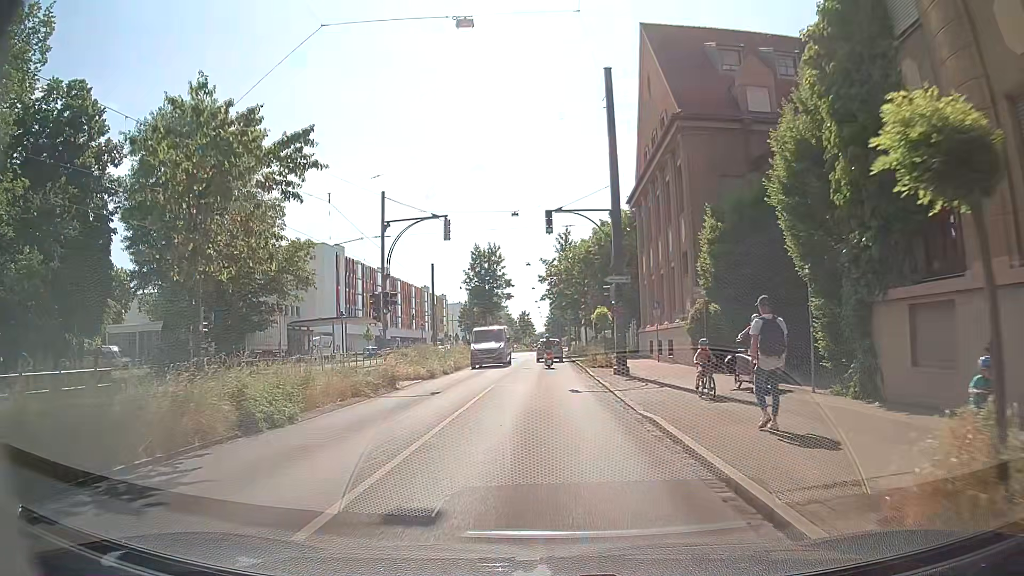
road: tertiary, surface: asphalt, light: Day
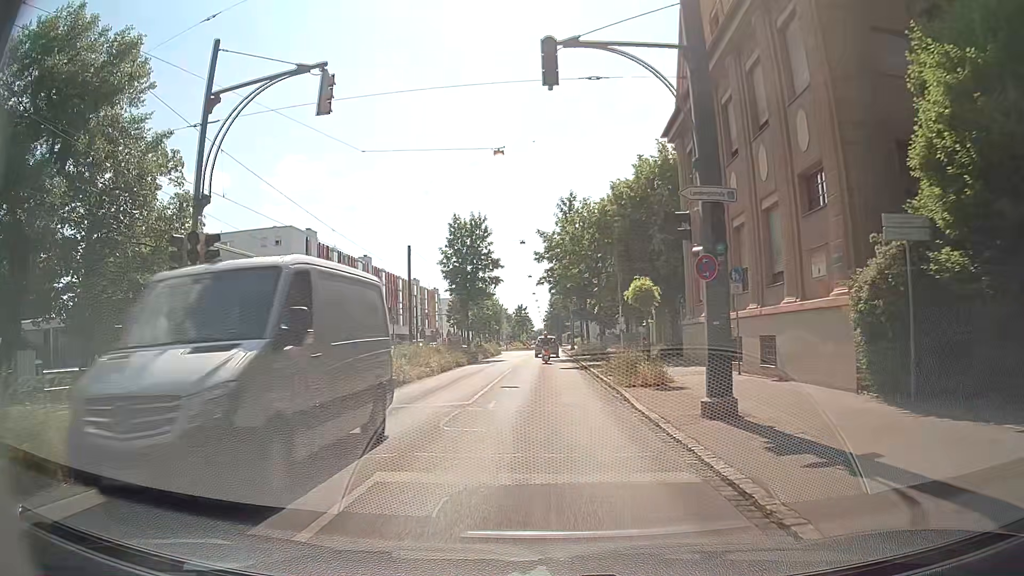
(-0.1, +14.6) m; 0°
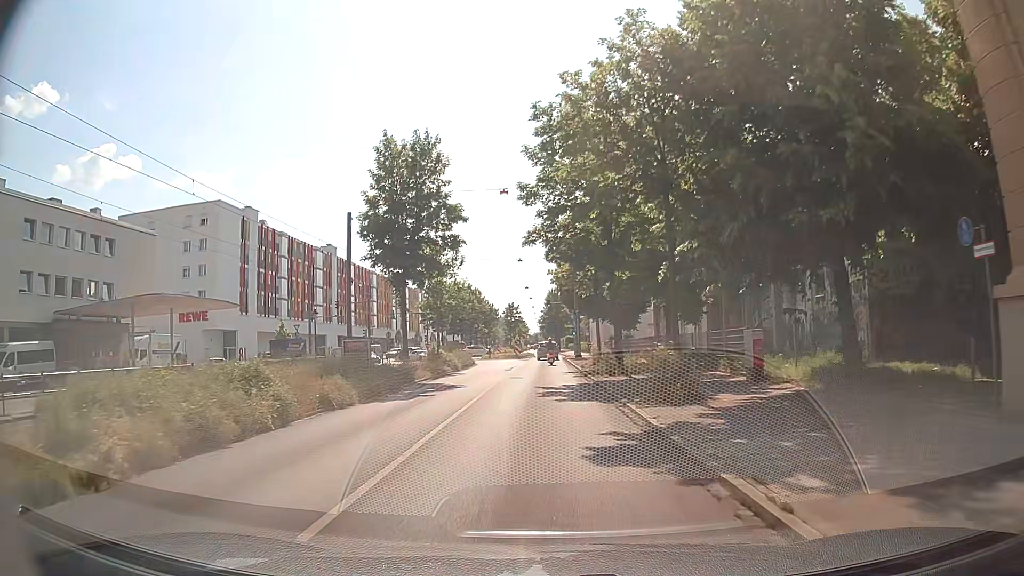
(-0.1, +22.2) m; -1°
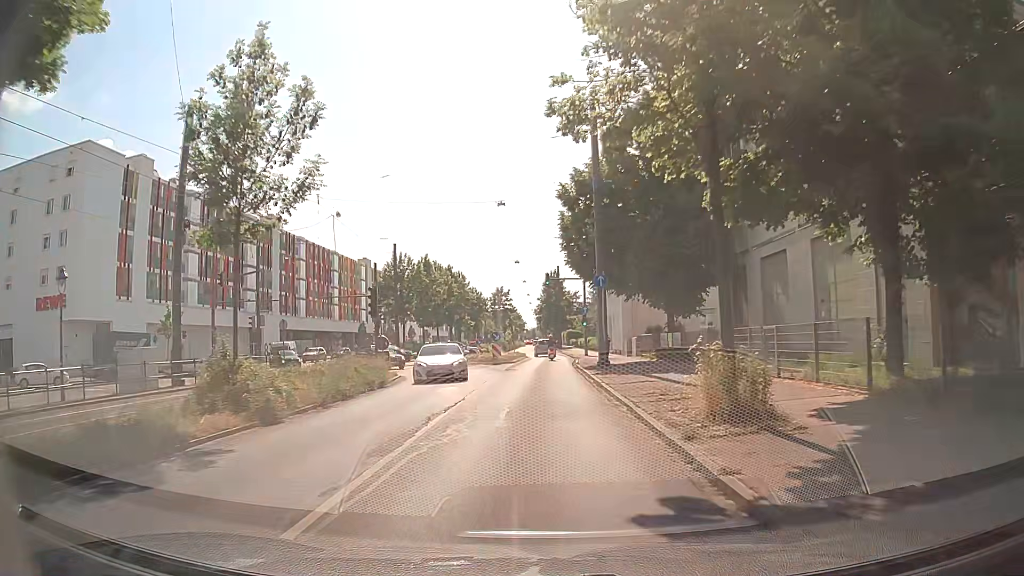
(+0.2, +25.7) m; 0°
(0, +10) (0, +20) (0, +30) (0, +40) (0, +50) (0, +60) (-1, +70) (-2, +80) (-2, +90) (-3, +100) m
